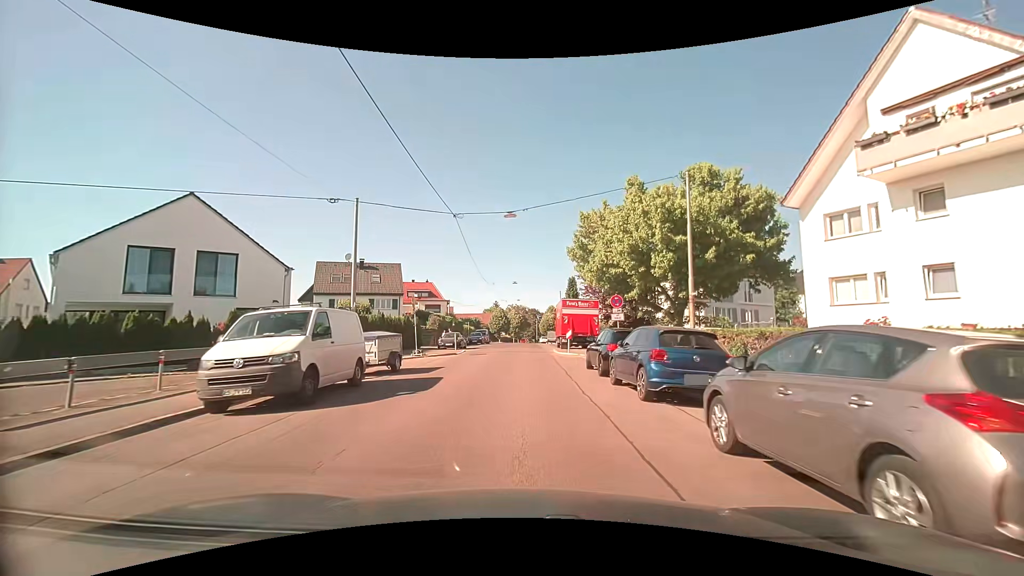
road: residential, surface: asphalt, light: Day
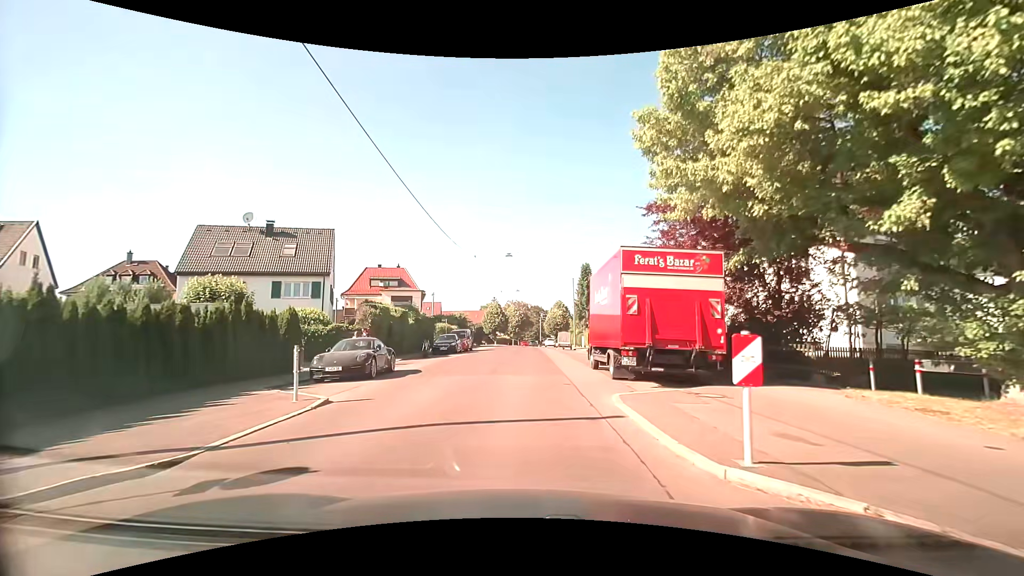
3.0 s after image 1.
(0.0, +21.6) m; -1°
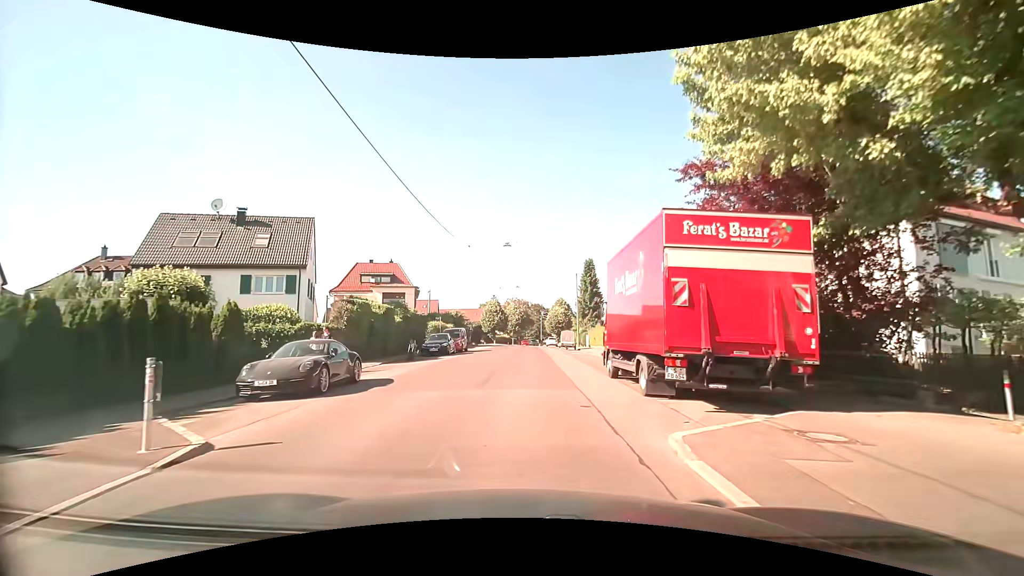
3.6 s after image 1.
(0.0, +3.9) m; 0°
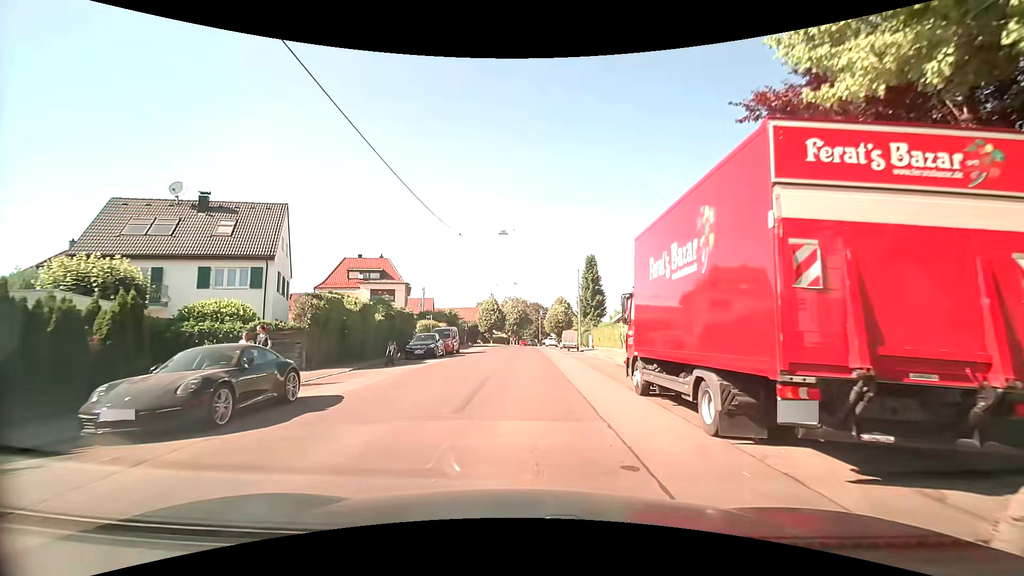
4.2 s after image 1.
(0.0, +3.9) m; 0°
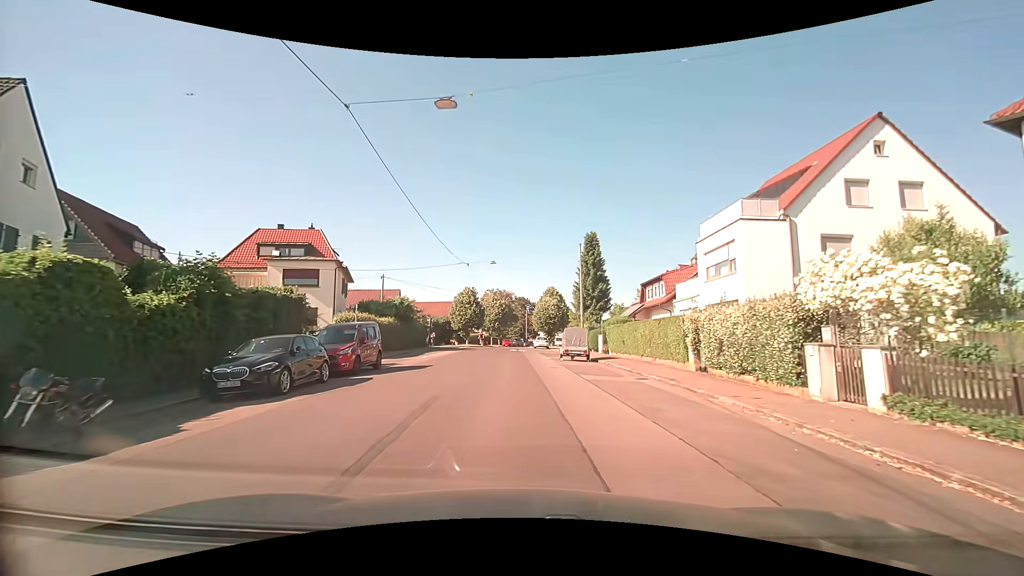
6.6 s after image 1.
(+0.5, +16.4) m; +3°
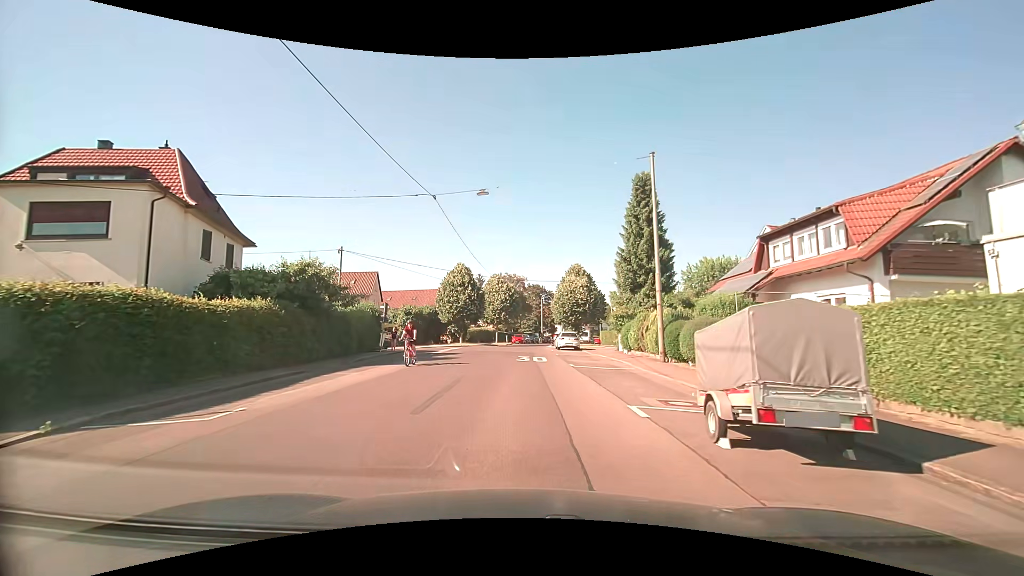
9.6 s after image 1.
(-0.4, +20.5) m; -2°
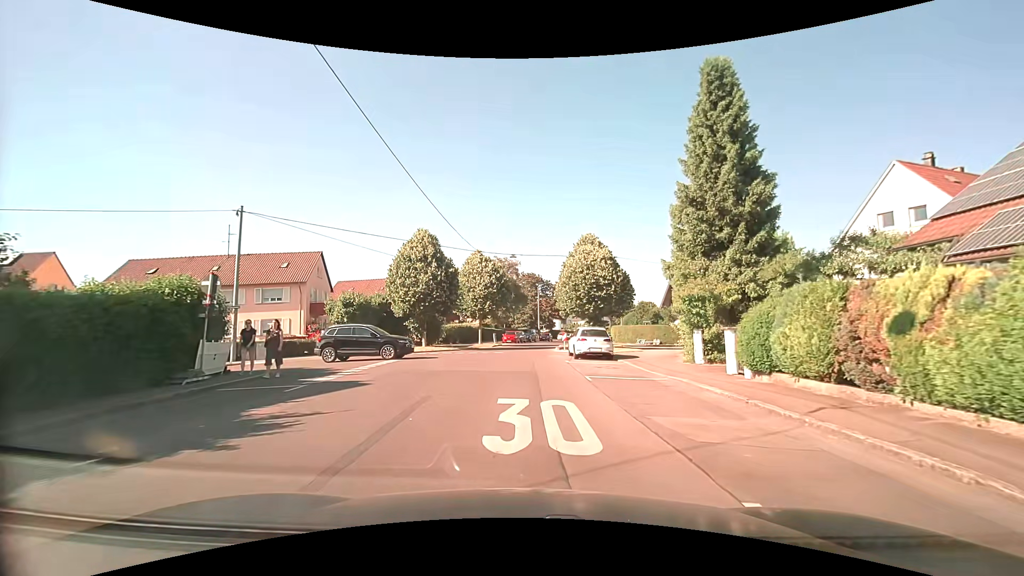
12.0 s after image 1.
(-0.1, +16.5) m; +1°
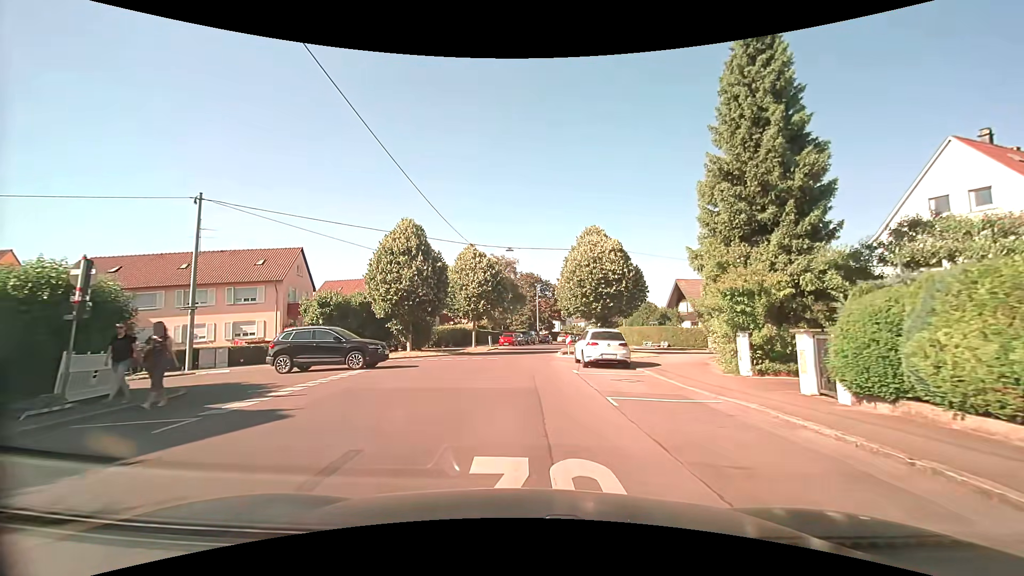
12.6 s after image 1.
(0.0, +4.0) m; -1°
